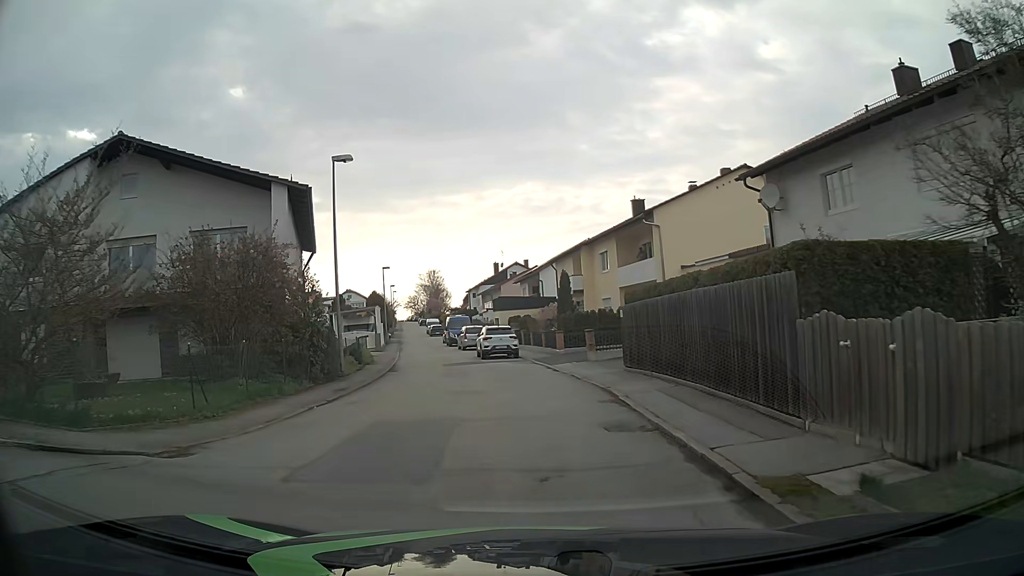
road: residential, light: Day
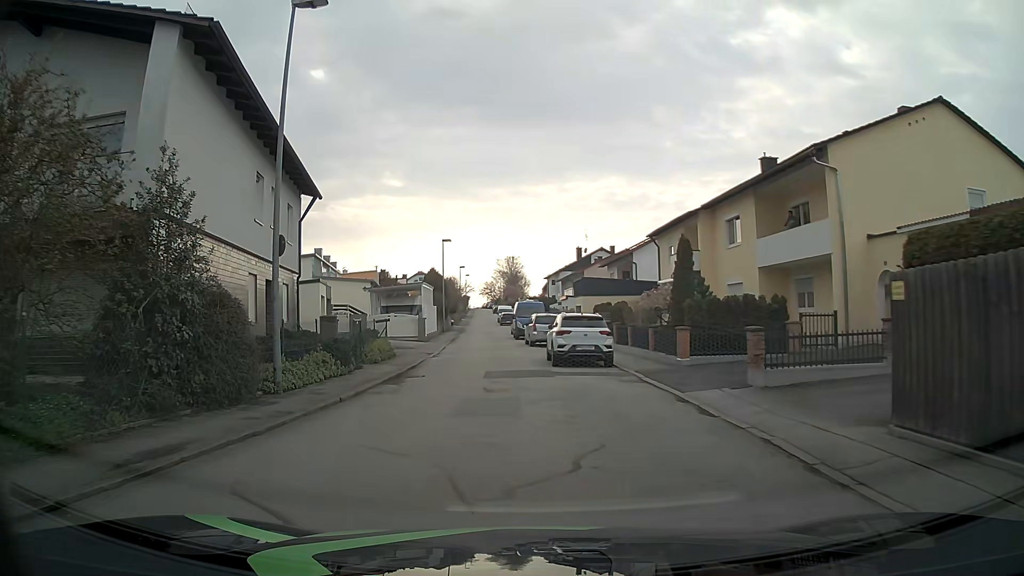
(-0.5, +12.2) m; -7°
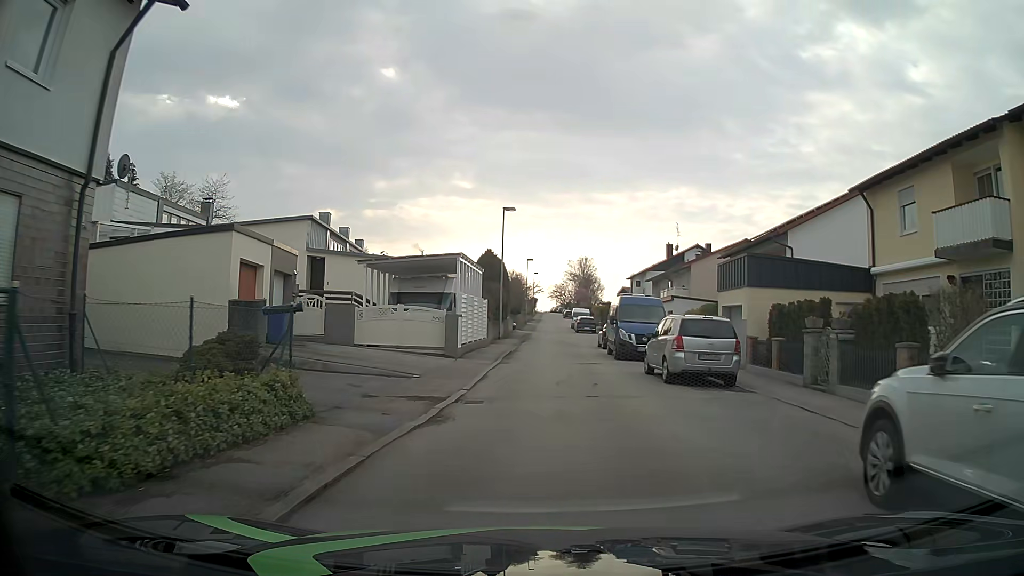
(-1.7, +17.7) m; -5°
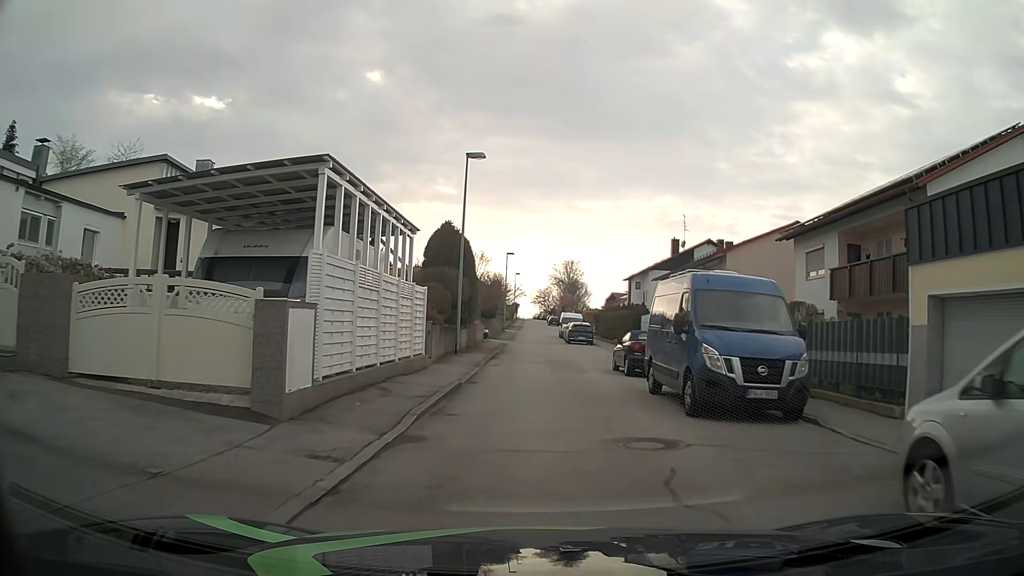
(+0.1, +14.4) m; 0°
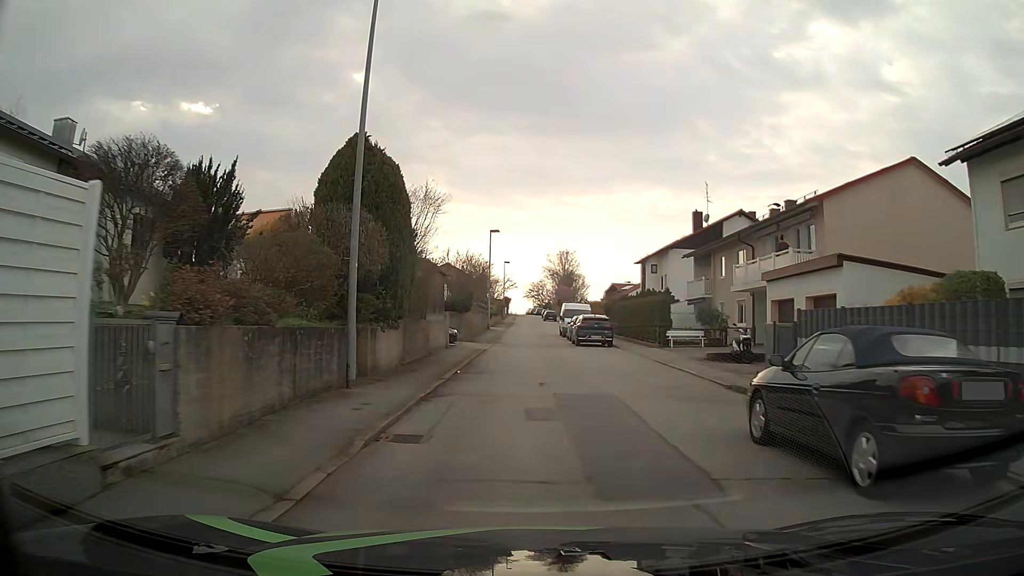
(+0.4, +15.0) m; +2°
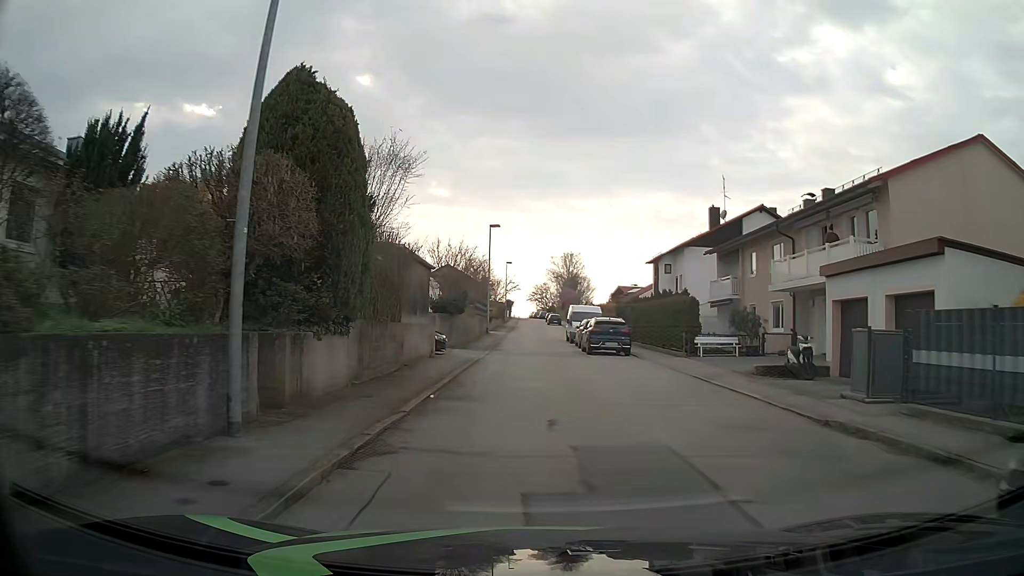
(0.0, +4.9) m; -1°
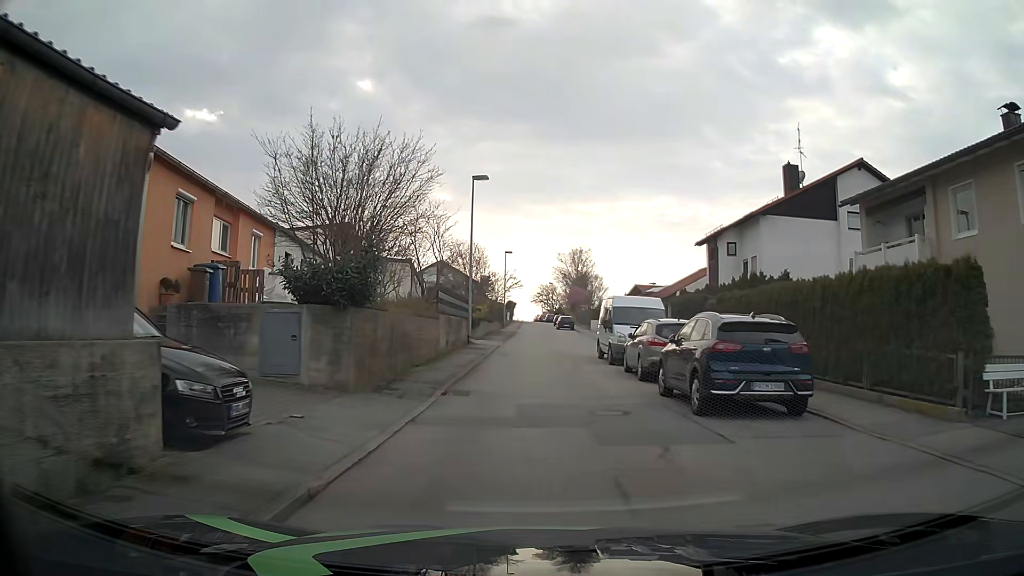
(-0.1, +17.8) m; -1°
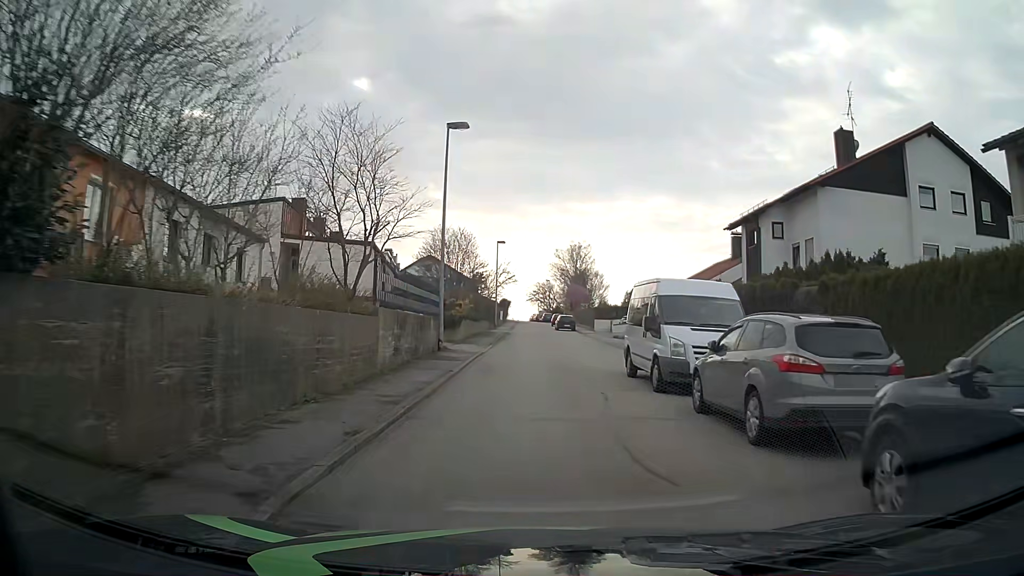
(+0.1, +8.7) m; +1°
